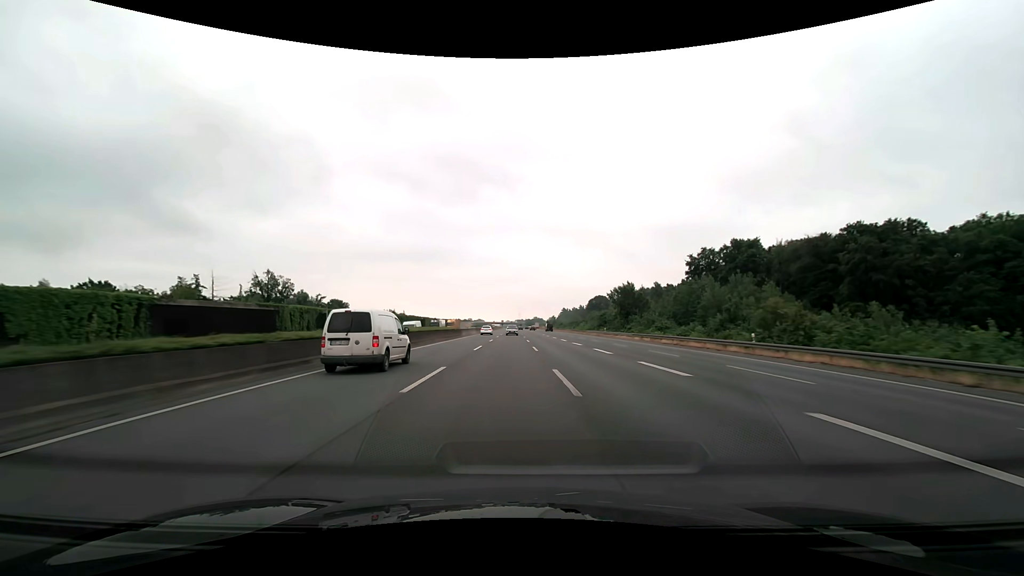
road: motorway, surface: asphalt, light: Day
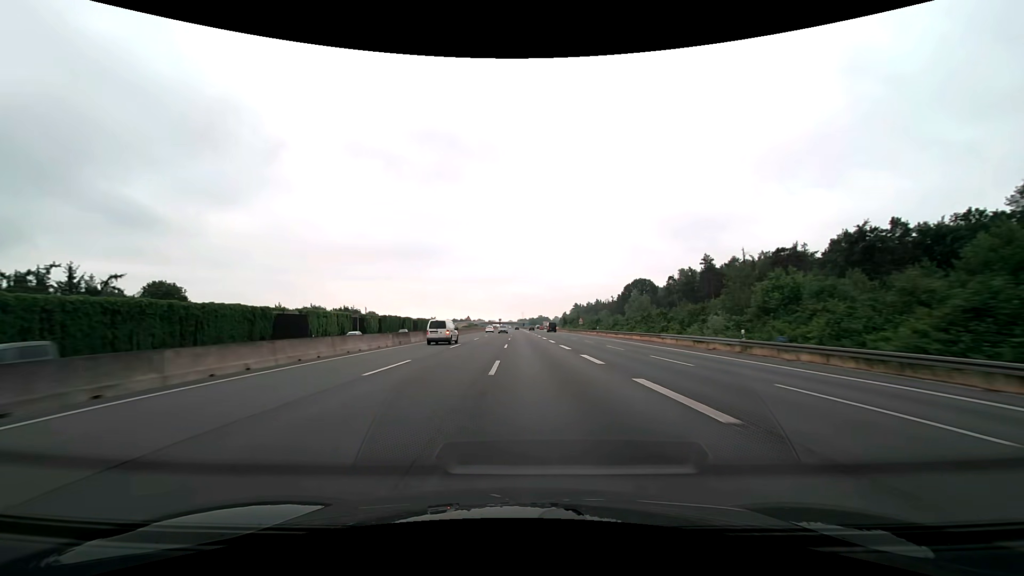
(+0.6, +103.3) m; 0°
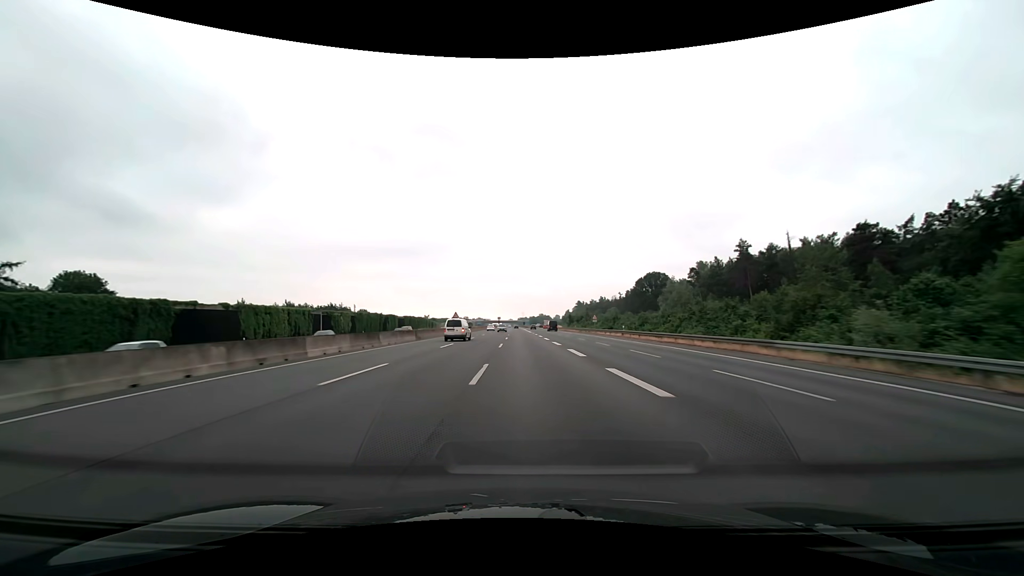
(0.0, +20.7) m; 0°
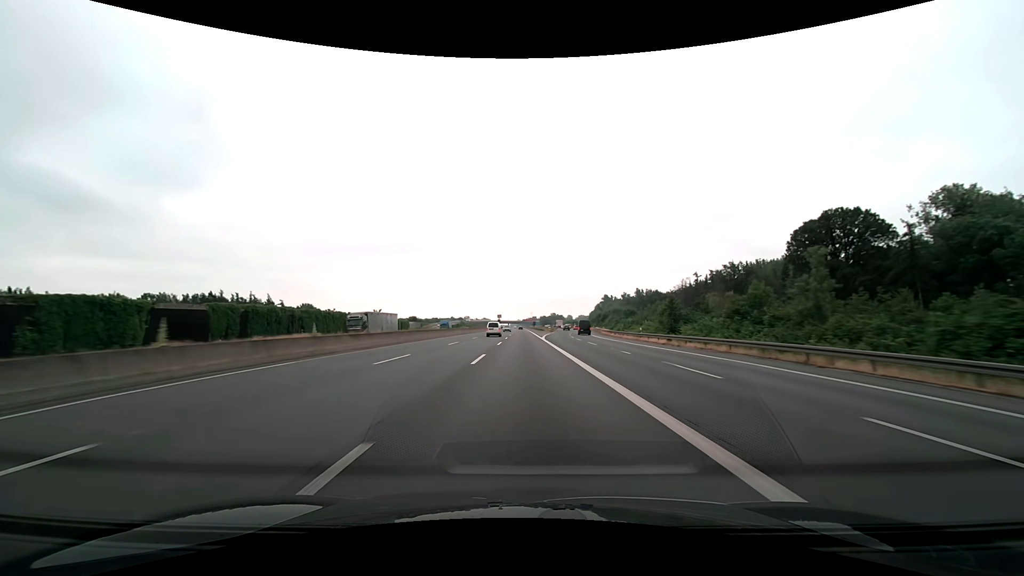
(-0.8, +103.3) m; -1°
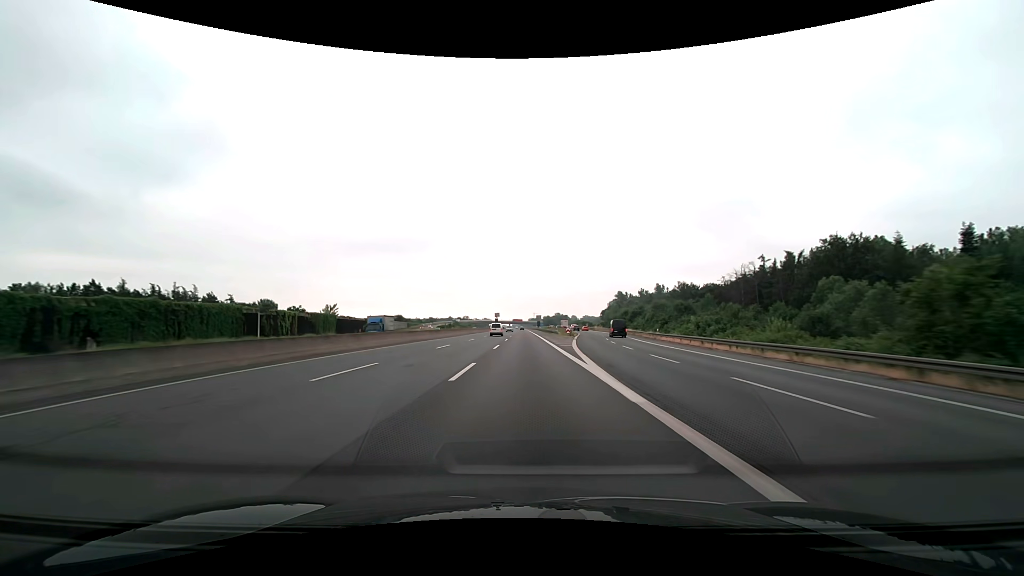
(-0.1, +41.3) m; 0°
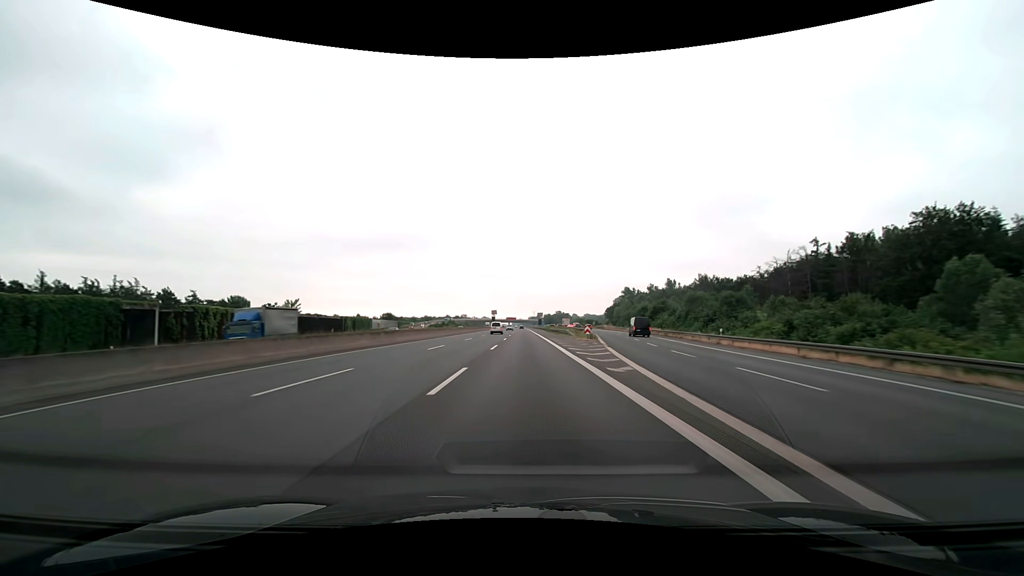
(0.0, +20.7) m; 0°
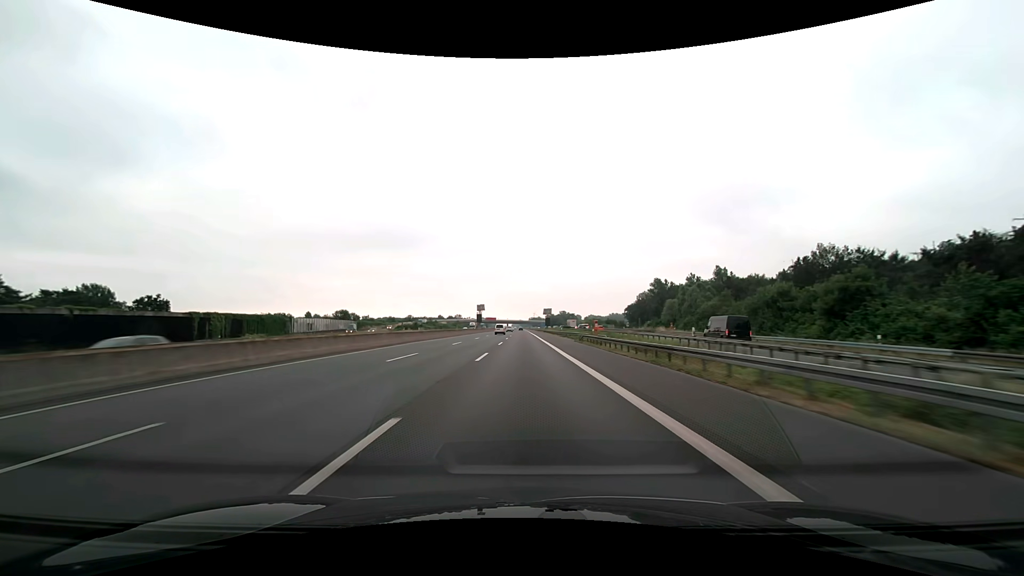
(0.0, +62.0) m; 0°
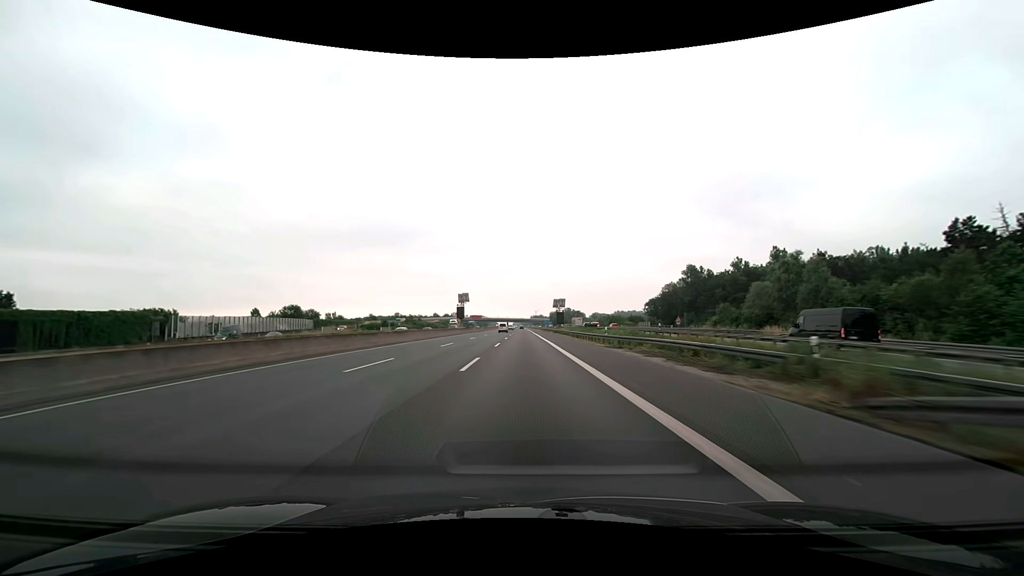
(-0.1, +41.3) m; 0°
(0, +10) (0, +20) (0, +30) (0, +40) (0, +50) (0, +60) (0, +70) (0, +80) (0, +90) (0, +100) m
